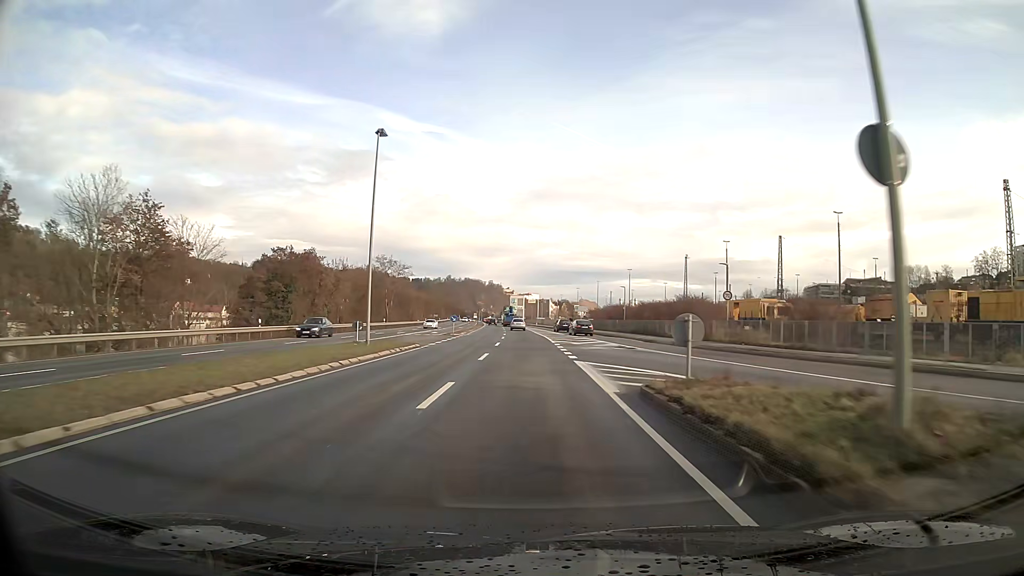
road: primary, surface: asphalt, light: Day
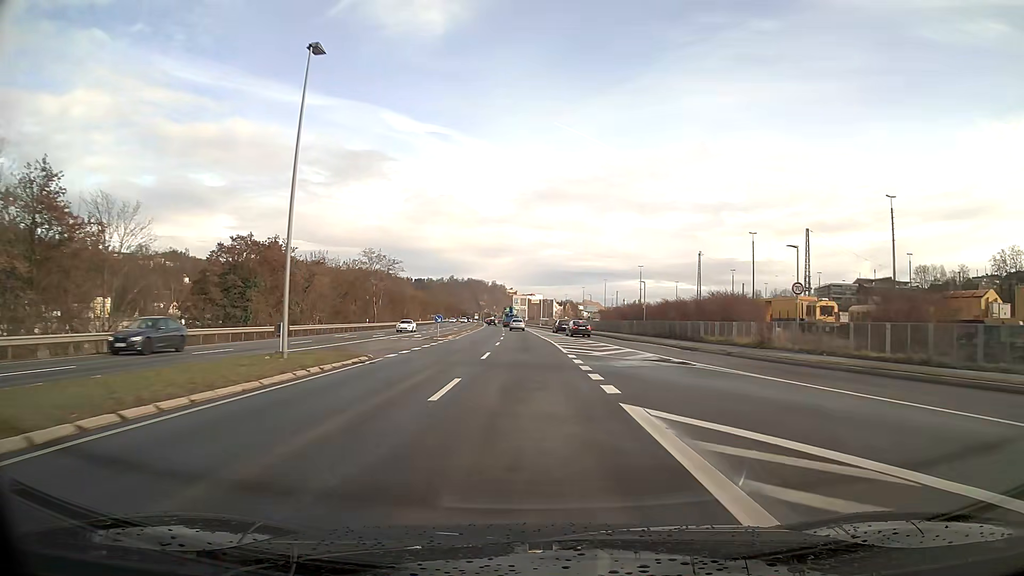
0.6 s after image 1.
(0.0, +11.0) m; 0°
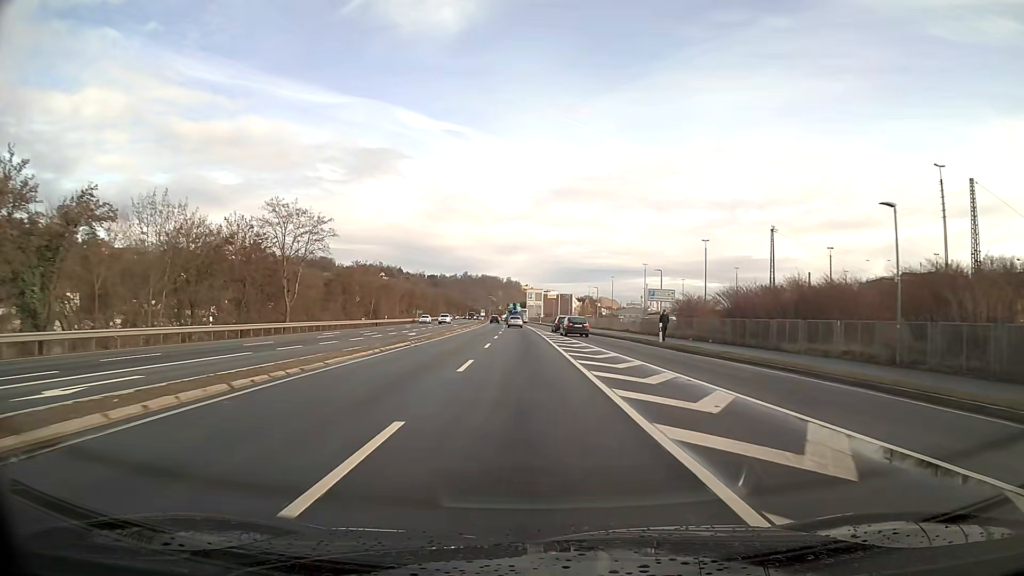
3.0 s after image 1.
(-0.5, +42.6) m; -1°
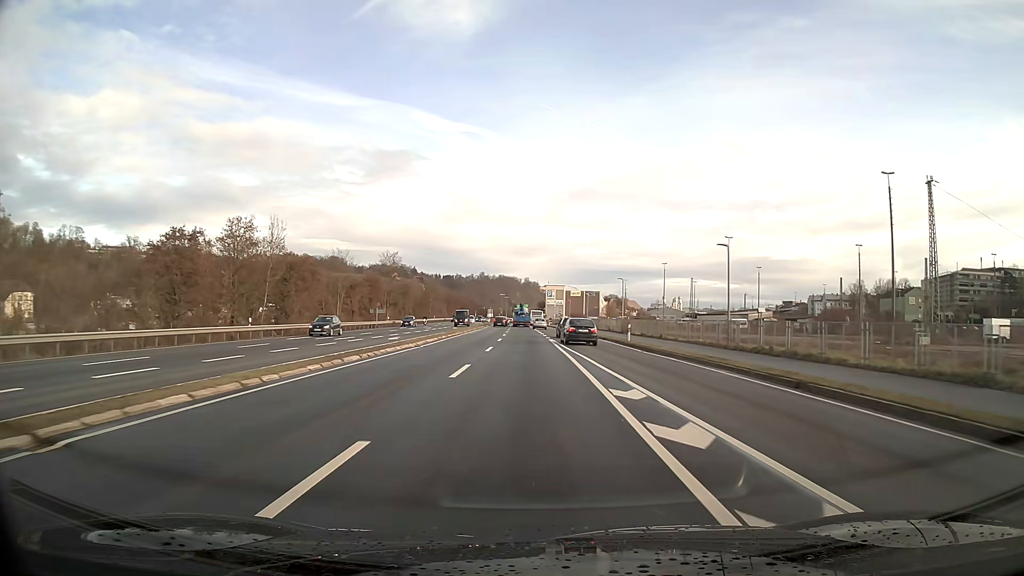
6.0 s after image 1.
(-0.7, +49.3) m; -1°
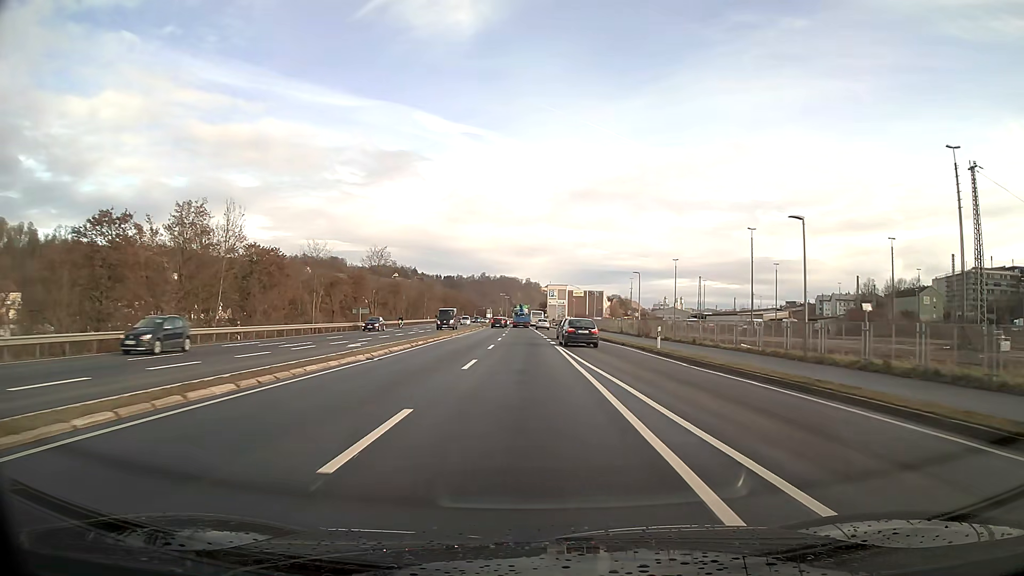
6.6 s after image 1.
(0.0, +9.3) m; 0°
